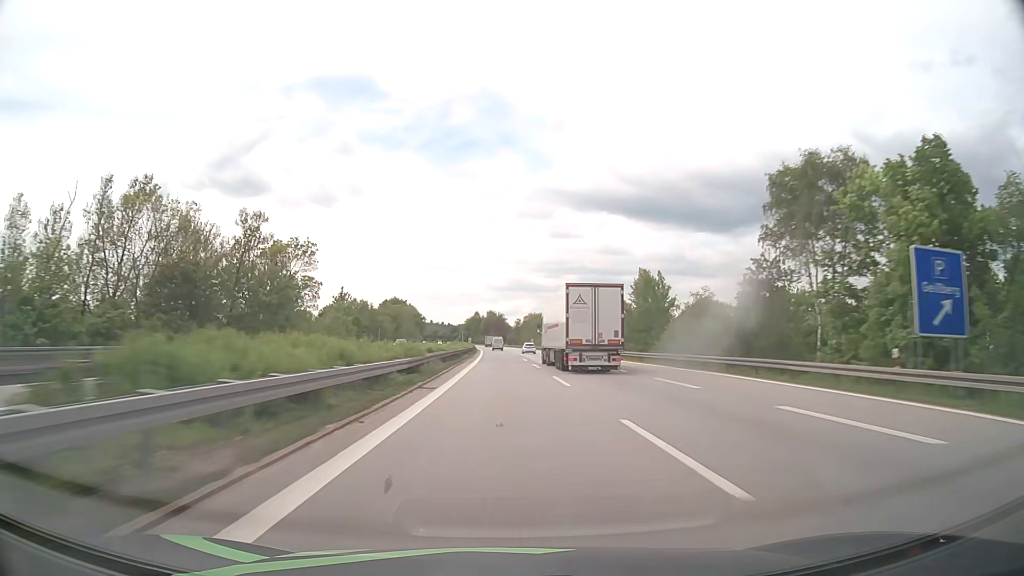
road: motorway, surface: asphalt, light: Day
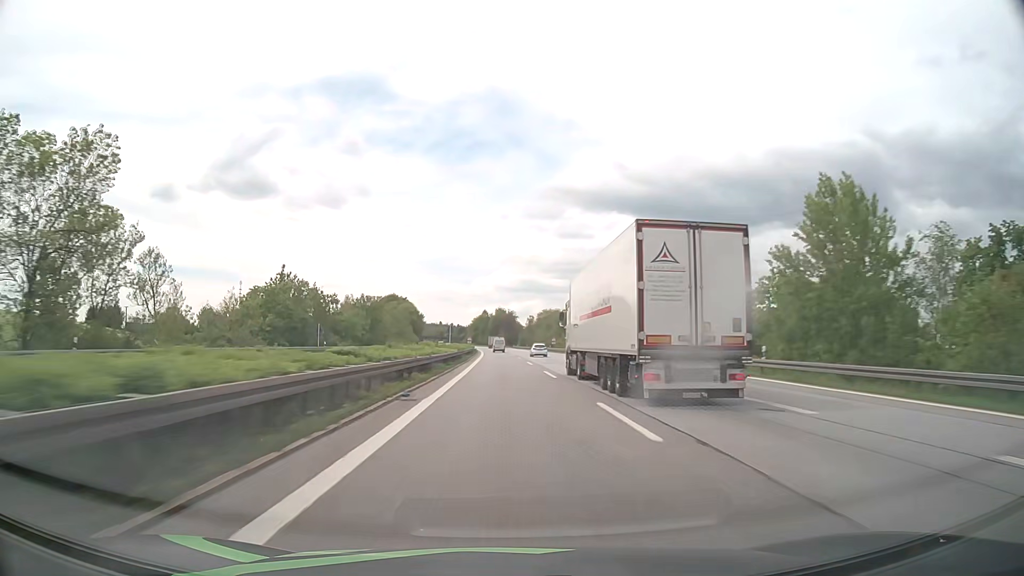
(-0.3, +44.4) m; -1°
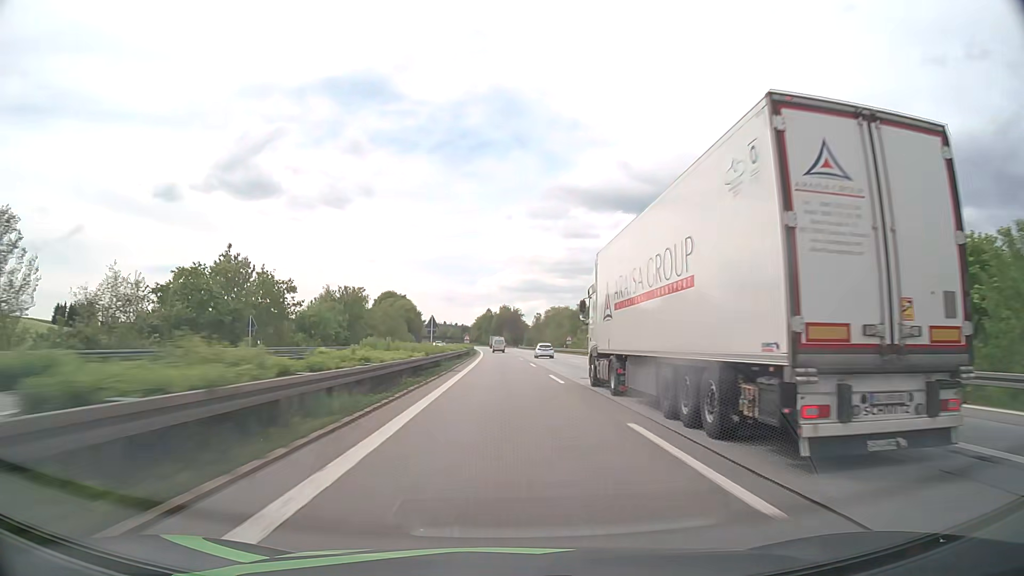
(-0.1, +22.2) m; -1°
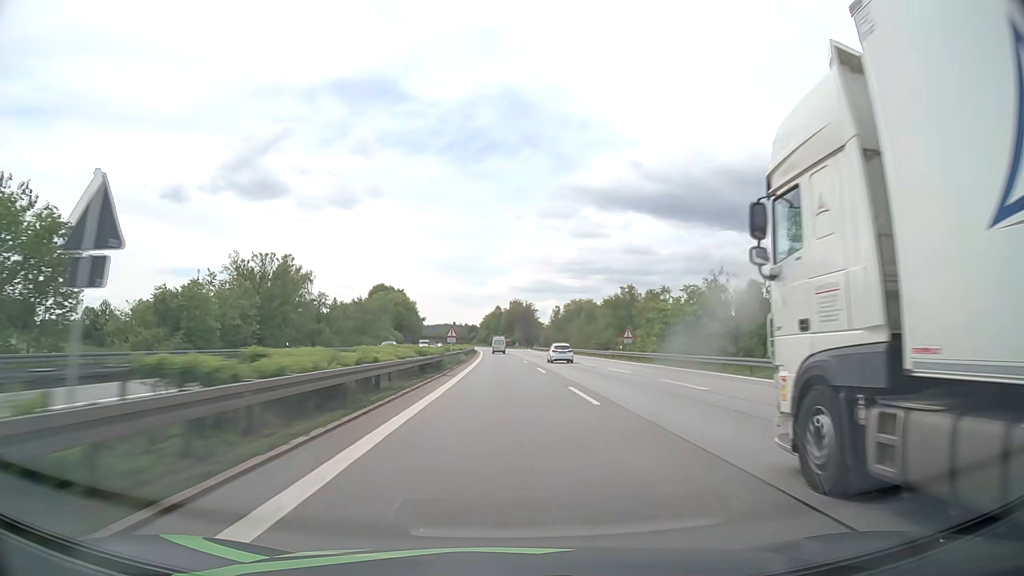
(-0.2, +44.4) m; -1°
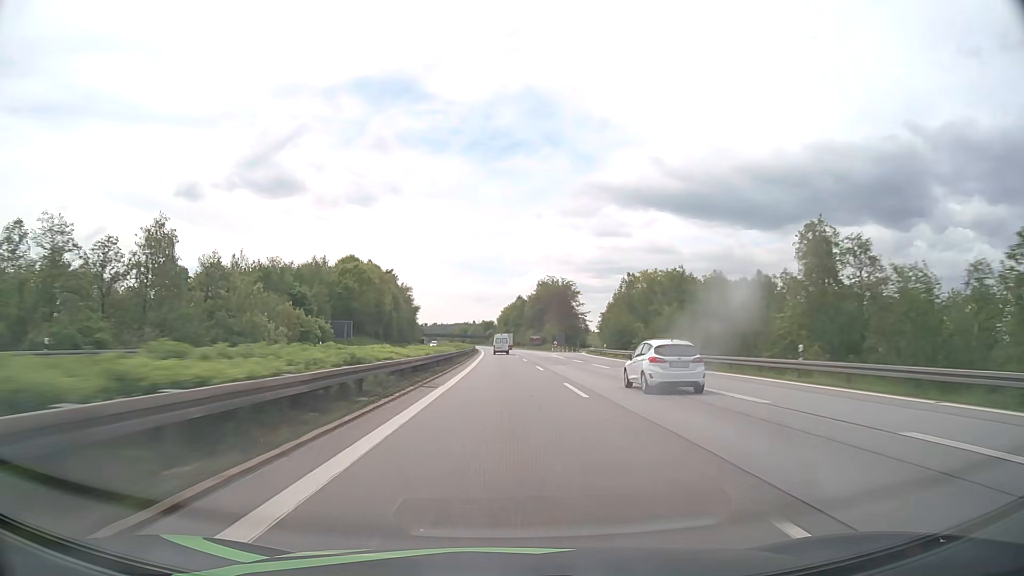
(-1.4, +88.8) m; -2°
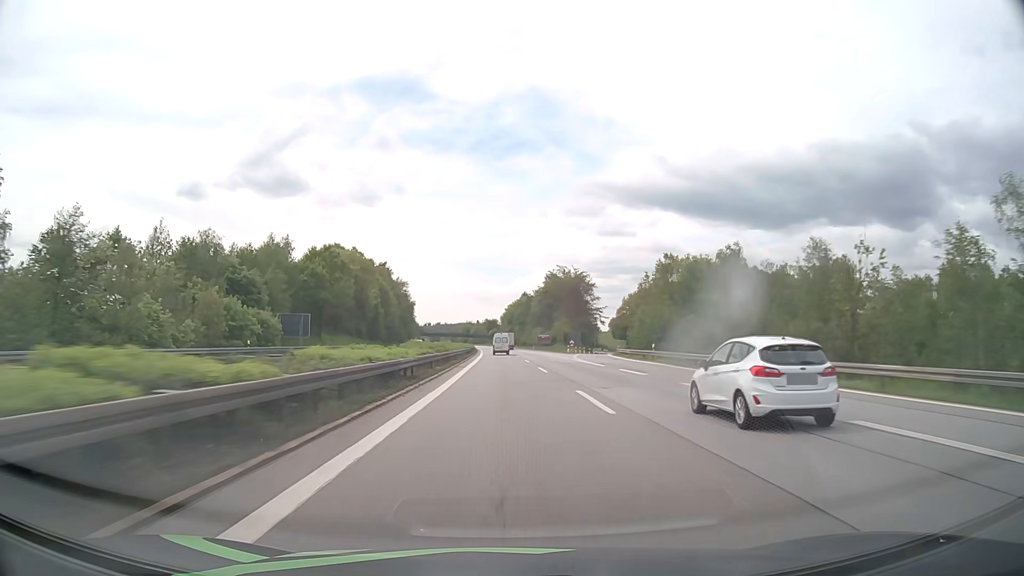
(-0.1, +22.2) m; 0°
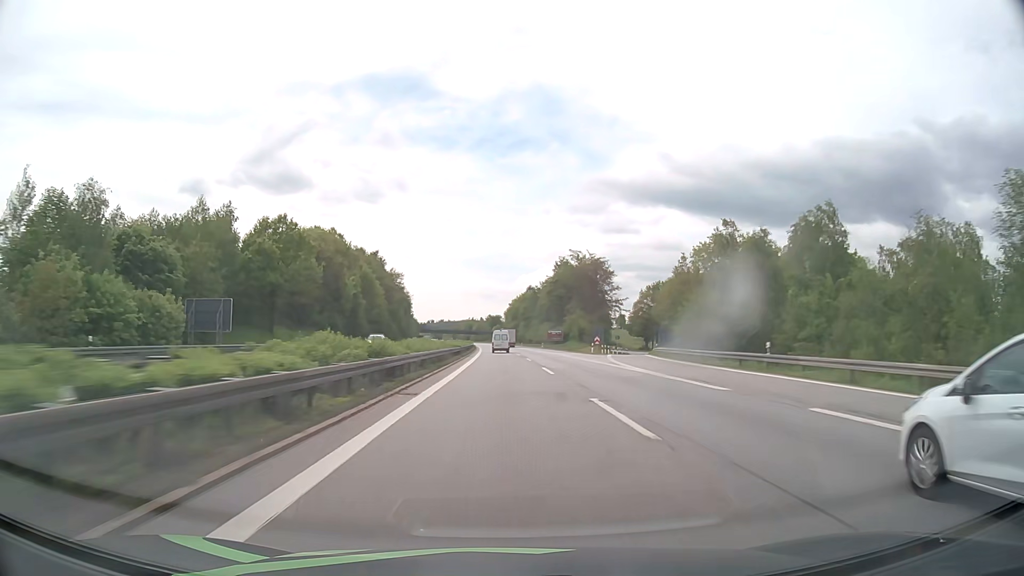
(-0.1, +22.0) m; 0°
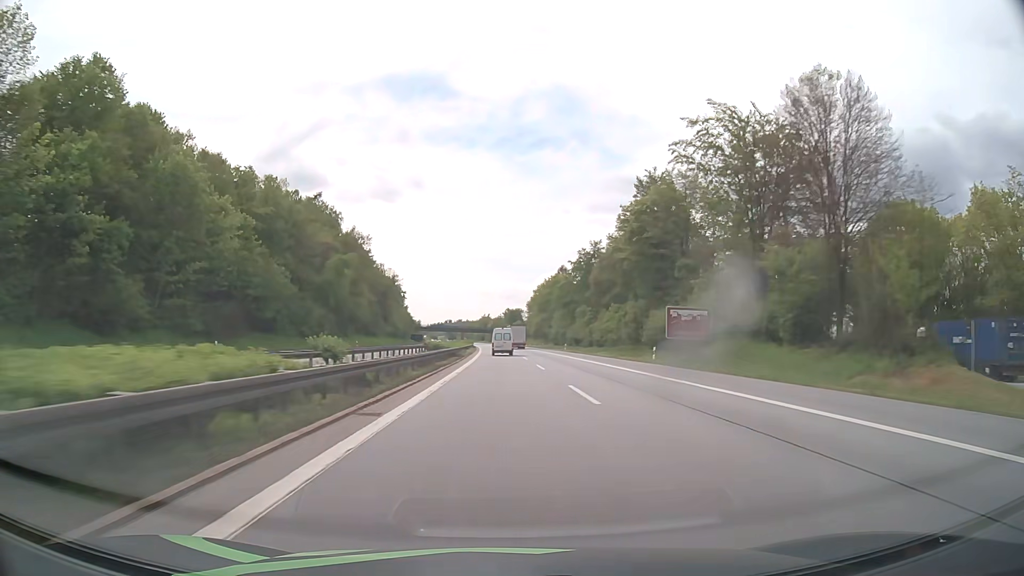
(-1.2, +84.3) m; -2°
(0, +10) (0, +20) (0, +30) (0, +40) (-1, +50) (-1, +60) (-1, +70) (-1, +80) (-2, +90) (-2, +100) m
